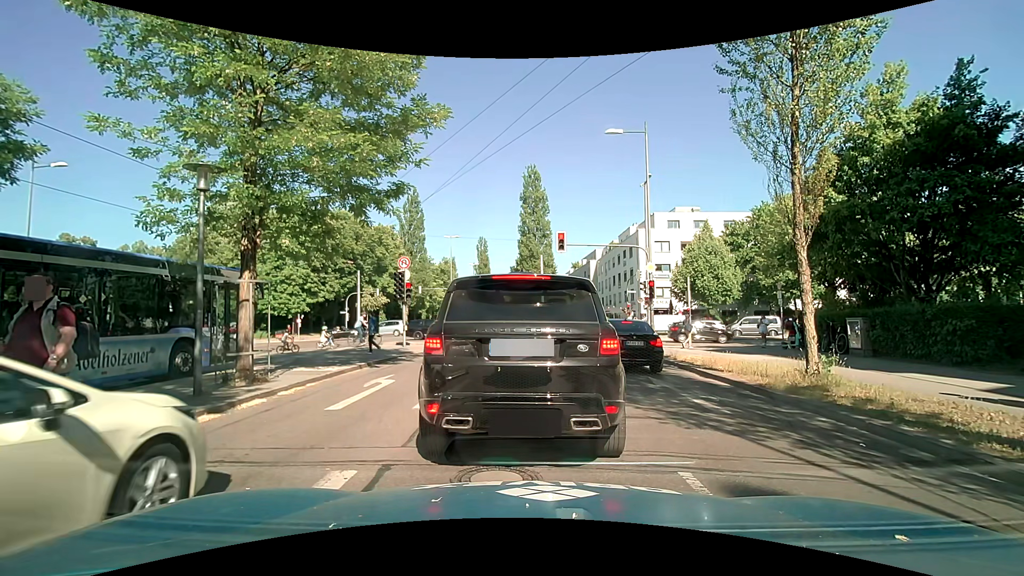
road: secondary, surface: asphalt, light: Day
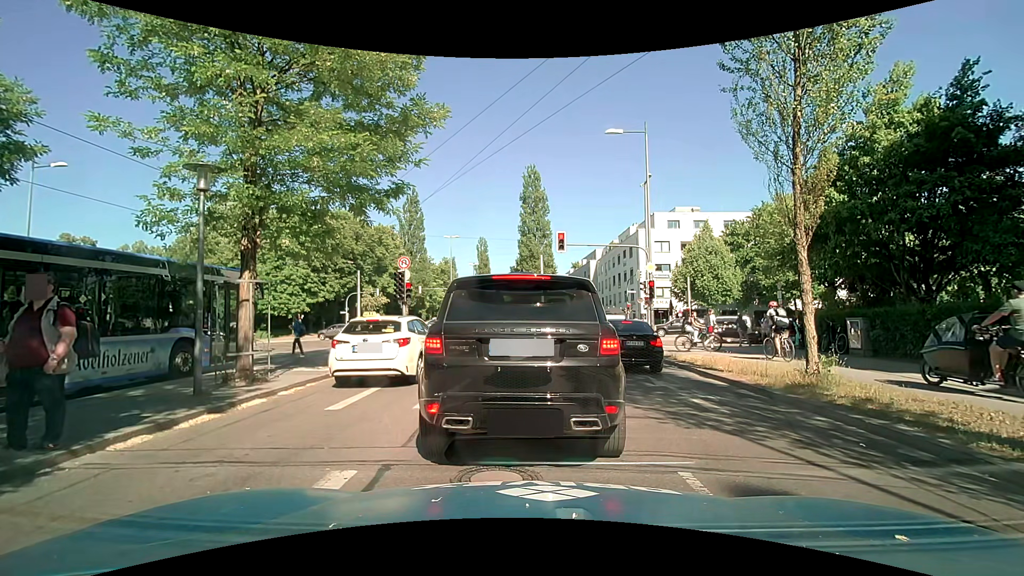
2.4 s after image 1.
(0.0, 0.0) m; 0°
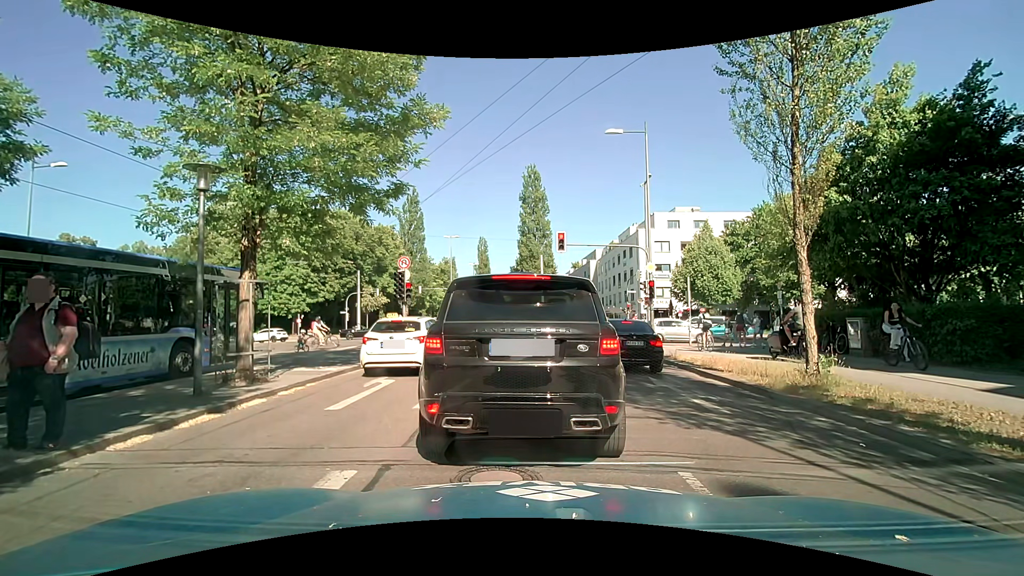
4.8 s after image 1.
(0.0, 0.0) m; 0°
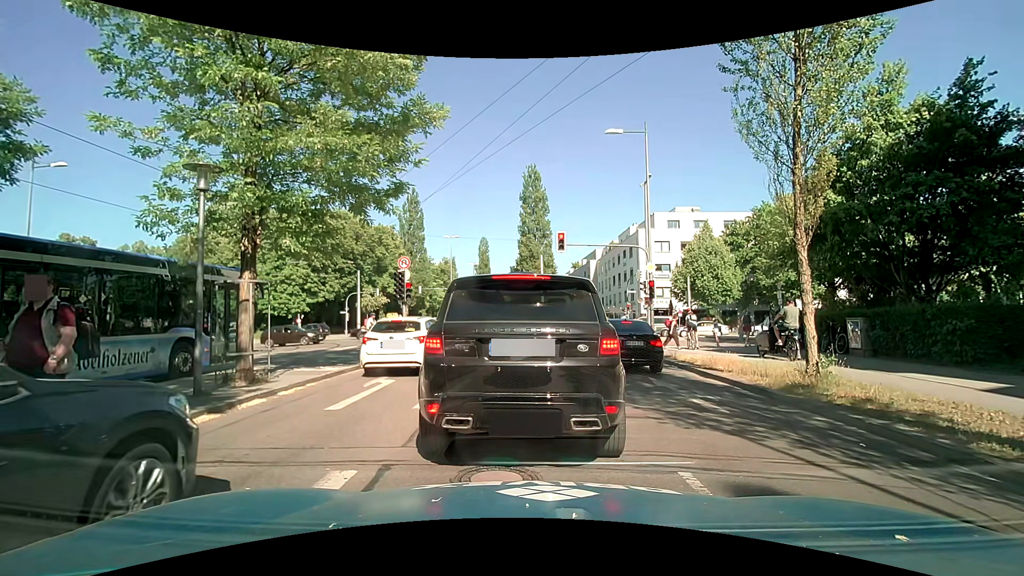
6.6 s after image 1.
(0.0, 0.0) m; 0°
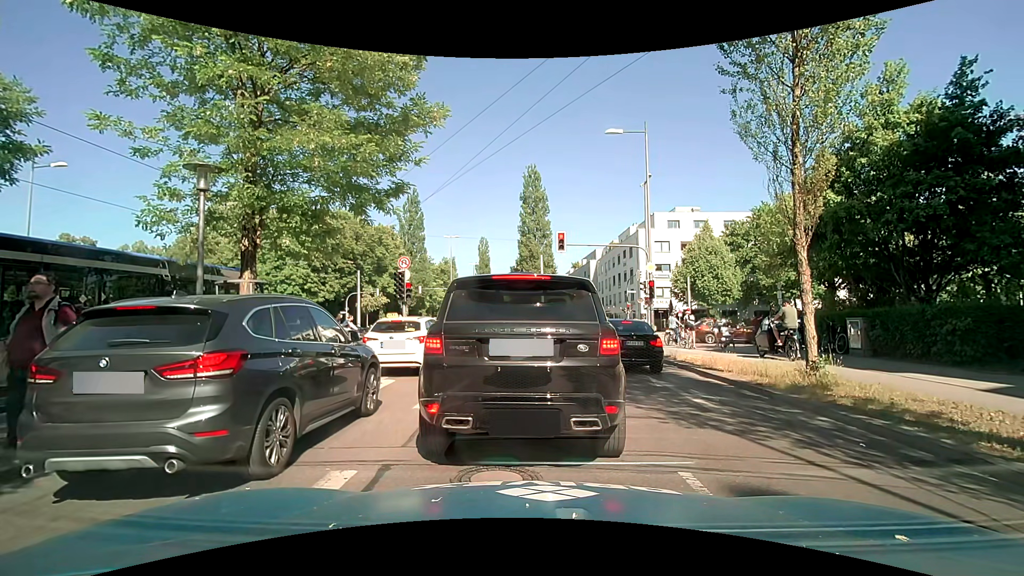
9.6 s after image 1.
(0.0, 0.0) m; 0°
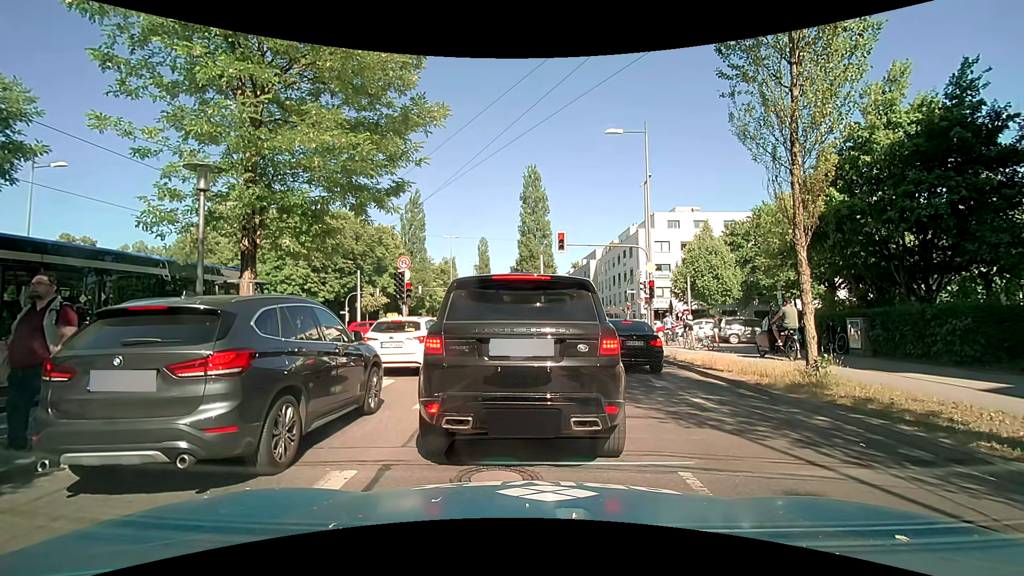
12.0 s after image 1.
(0.0, 0.0) m; 0°
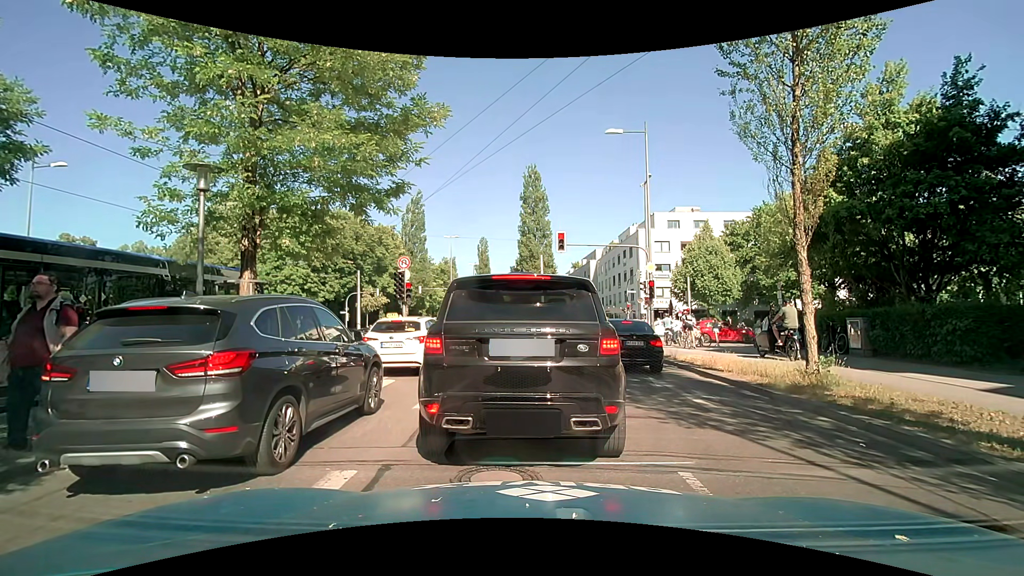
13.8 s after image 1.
(0.0, 0.0) m; 0°
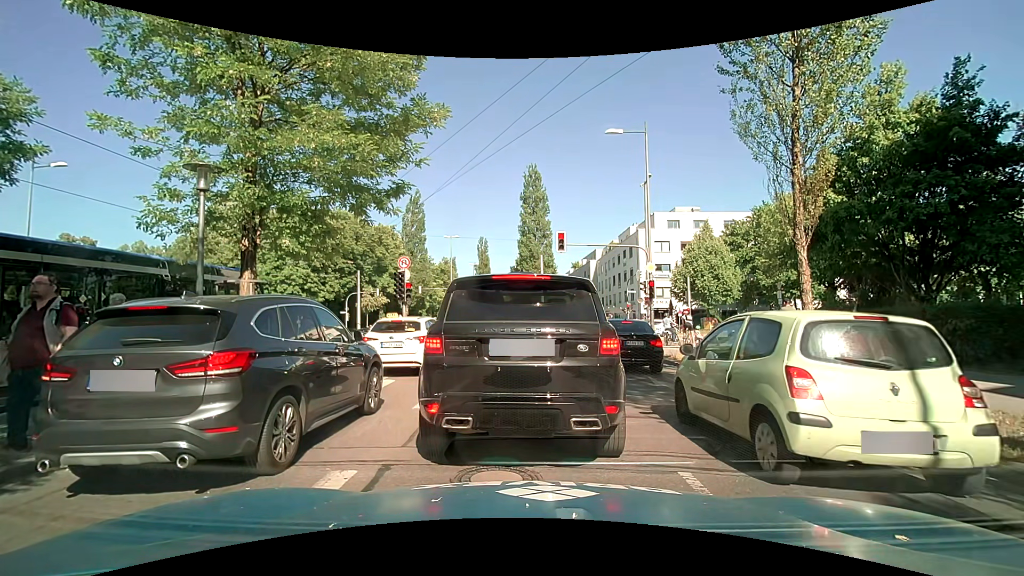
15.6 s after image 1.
(0.0, 0.0) m; 0°
(0, +10) (-1, +20) (-2, +30) (-4, +40) (-6, +50) (-7, +59) (-8, +69) (-9, +79) (-10, +89) (-10, +99) m
